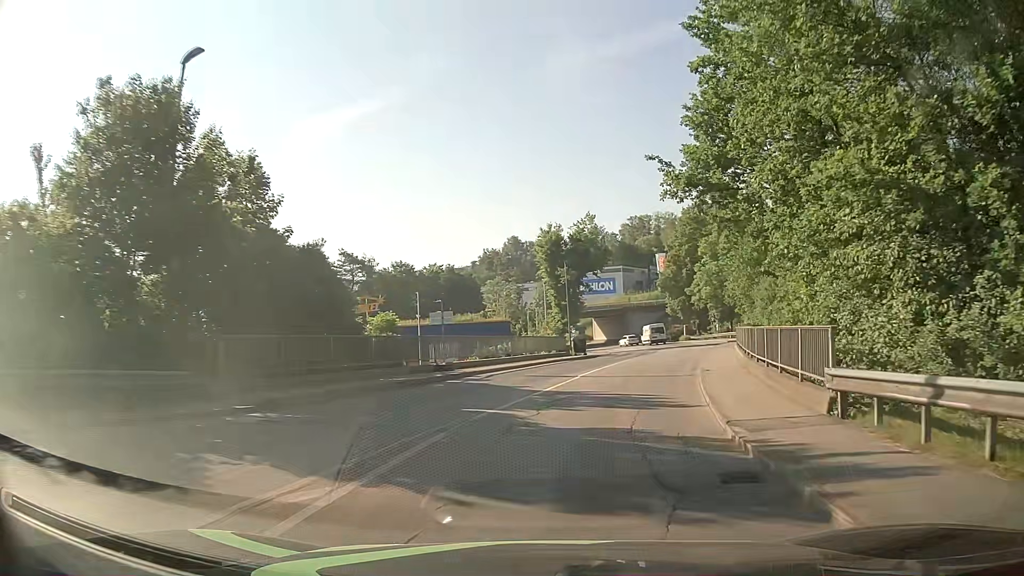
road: tertiary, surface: asphalt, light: Day
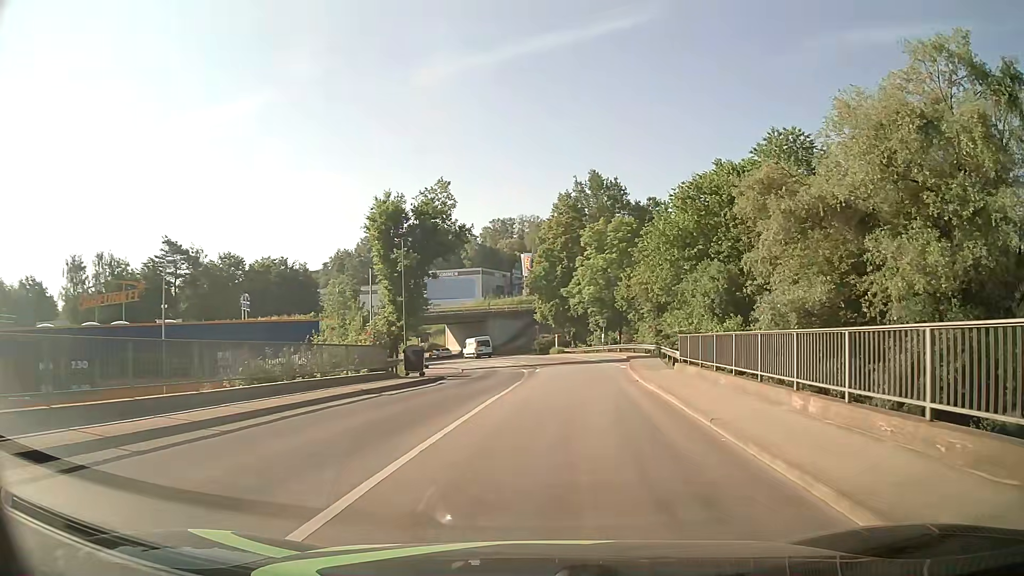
(+1.7, +17.9) m; +12°
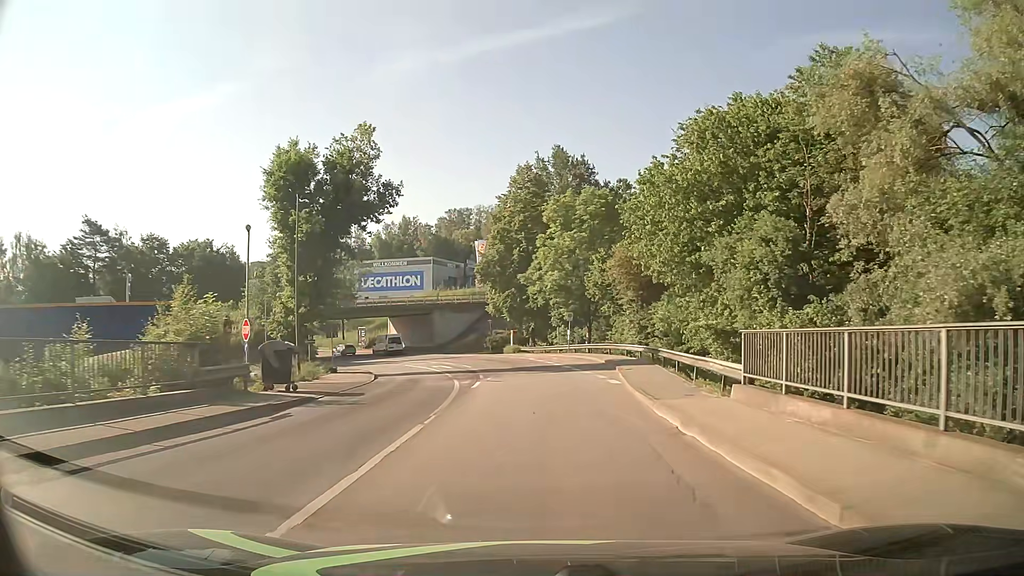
(+0.5, +12.3) m; +4°
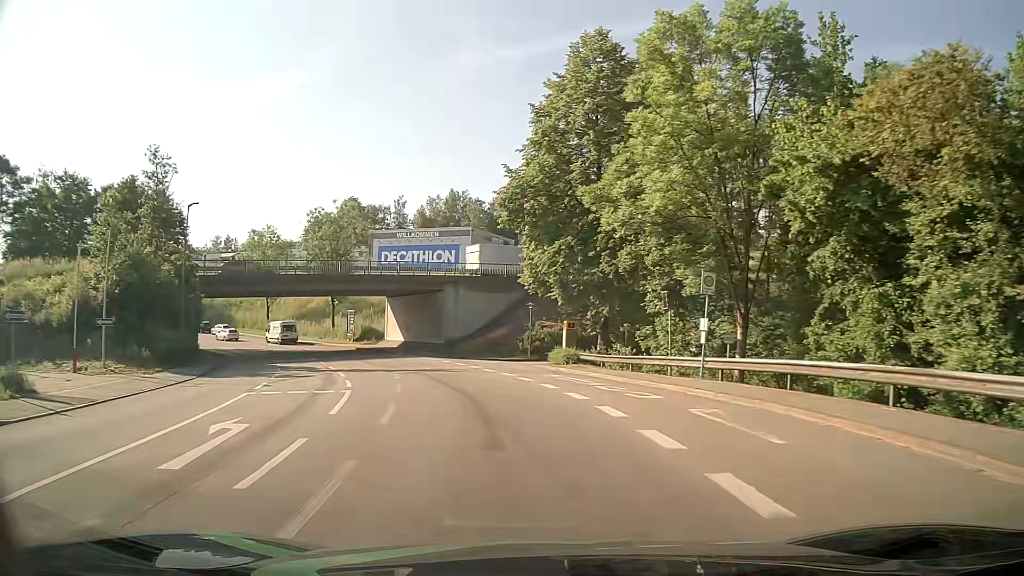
(-0.4, +32.3) m; -5°
